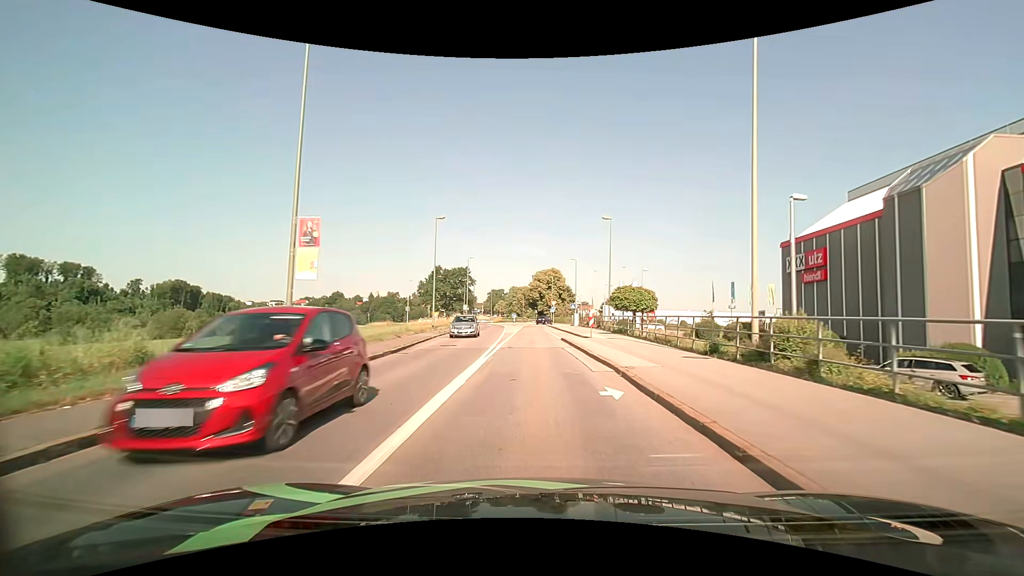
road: tertiary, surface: asphalt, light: Day
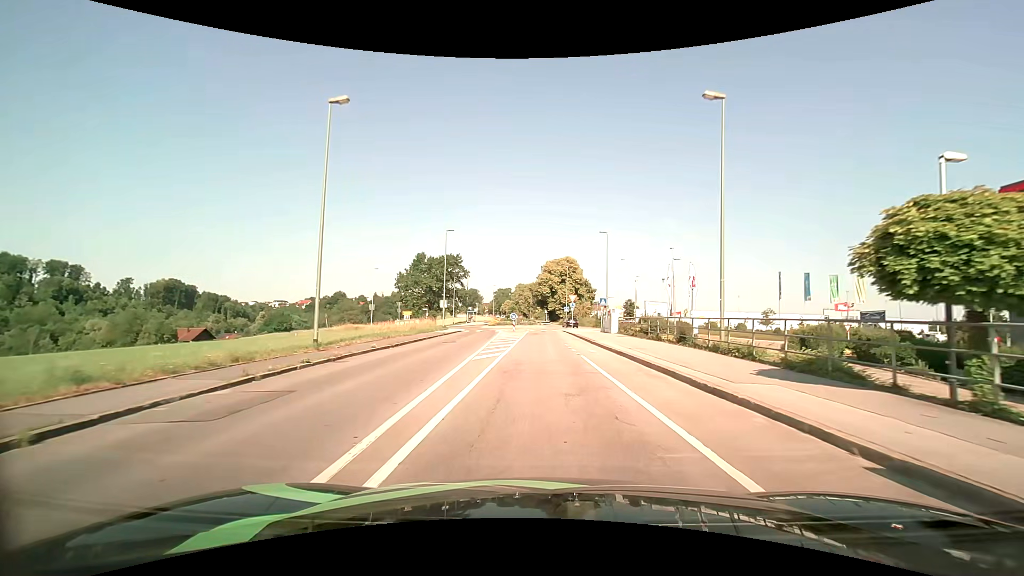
(-0.2, +24.6) m; -1°
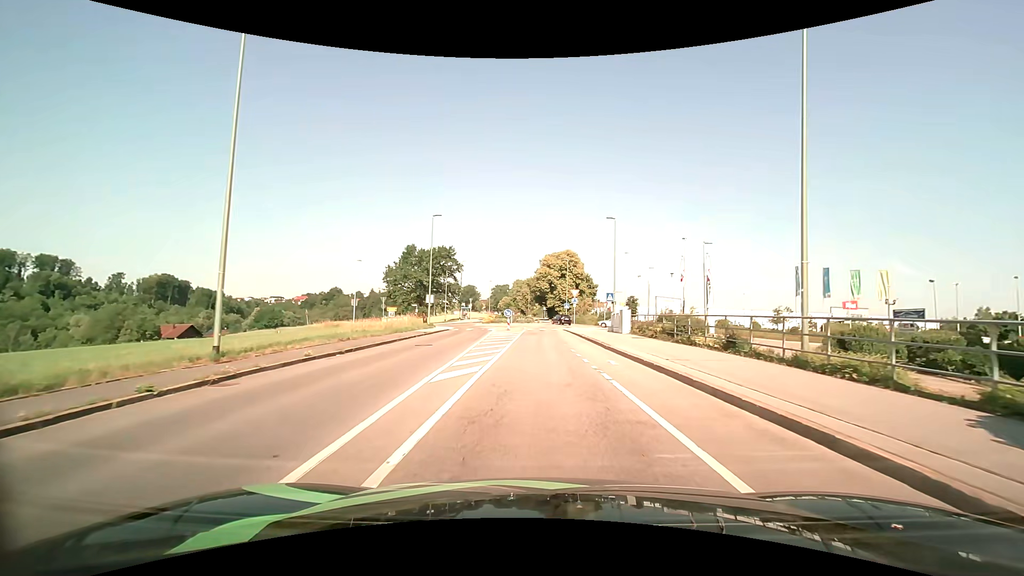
(0.0, +5.7) m; 0°
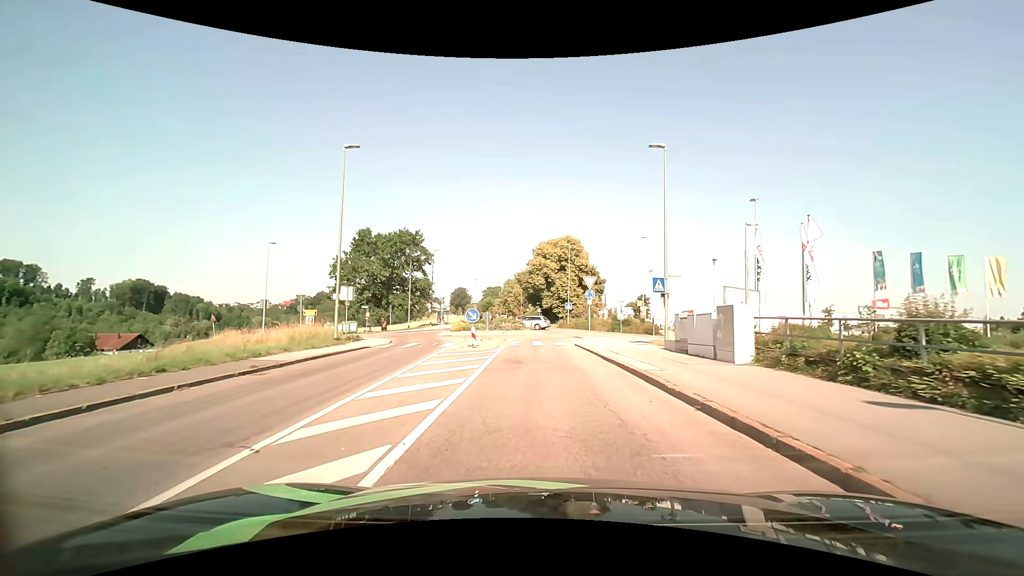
(0.0, +18.9) m; 0°
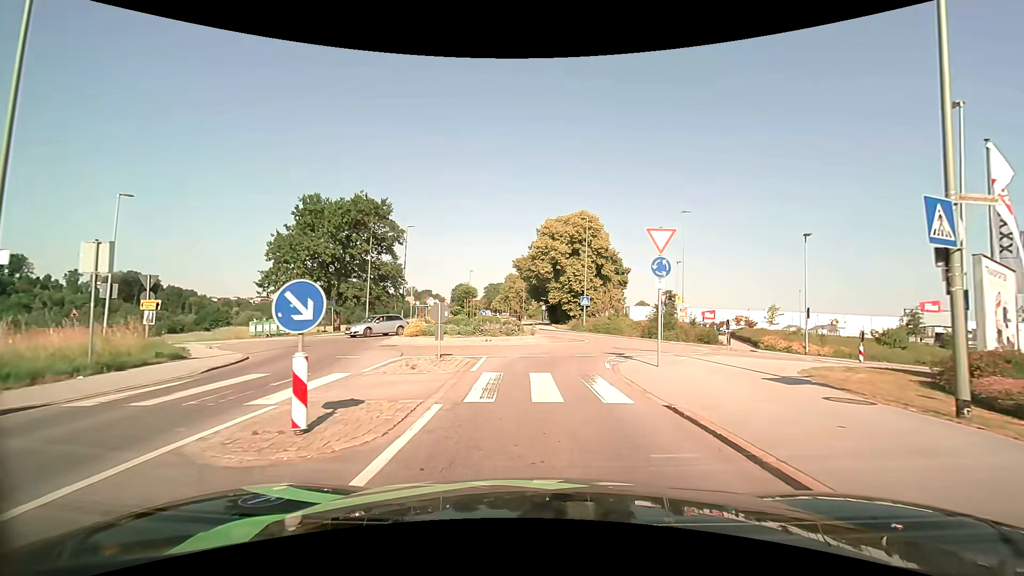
(-0.1, +16.1) m; -1°
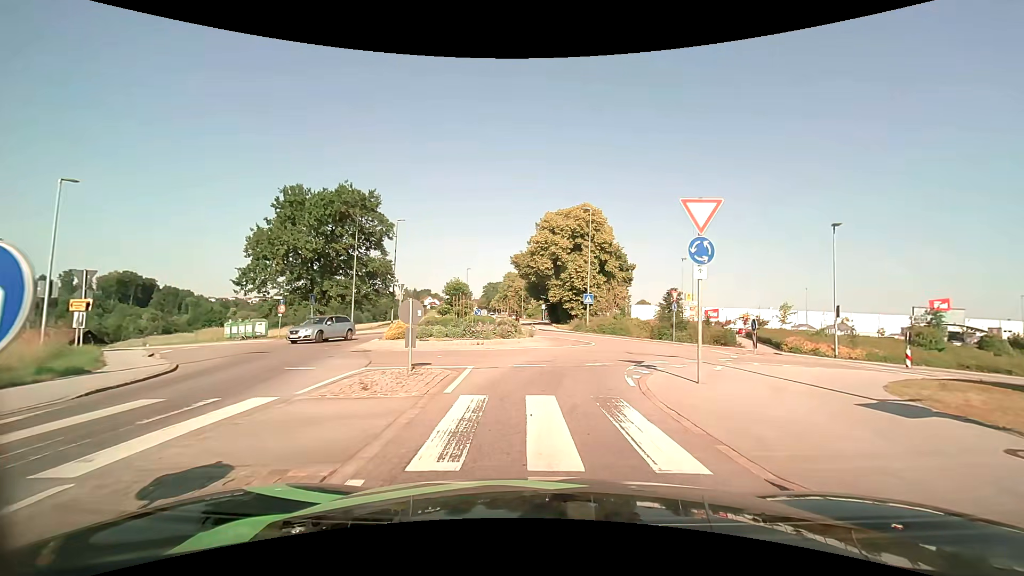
(0.0, +3.3) m; 0°
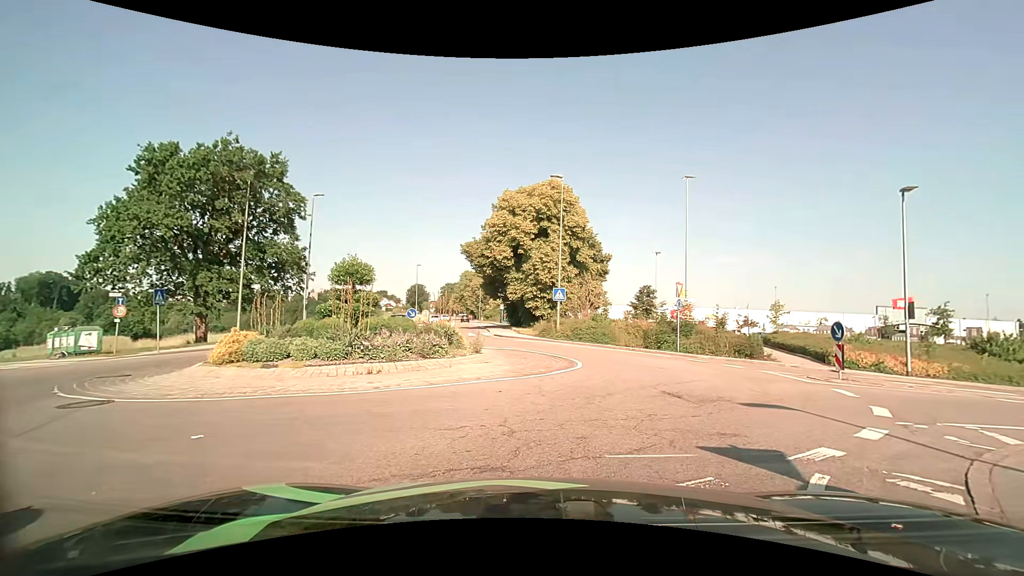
(+0.1, +9.7) m; +4°
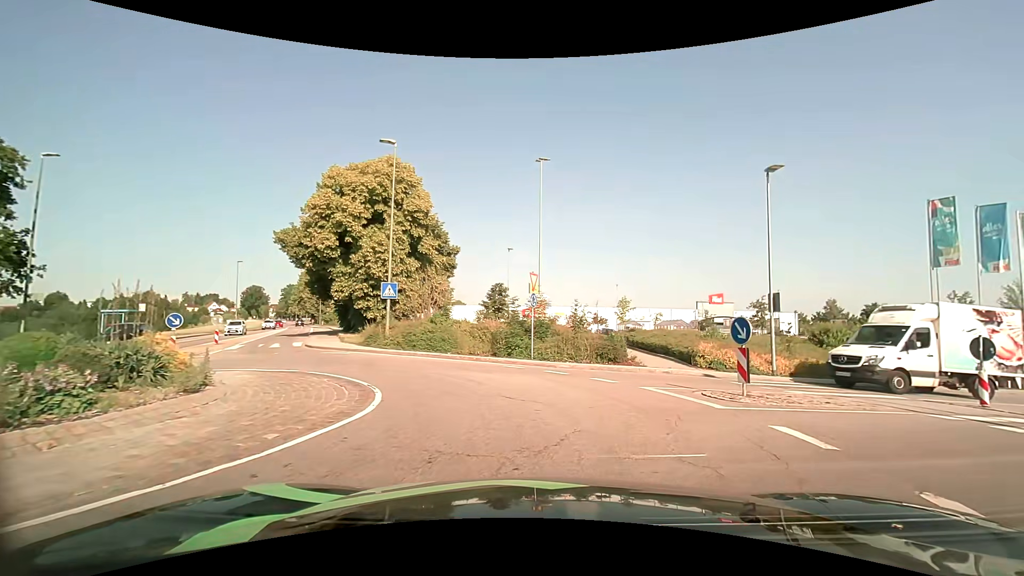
(+1.0, +6.3) m; +17°
(-1, +10) (-6, +18) (-13, +25) (-18, +34) (-23, +43) (-27, +52) (-31, +61) (-35, +70) (-40, +79) (-44, +88) m
